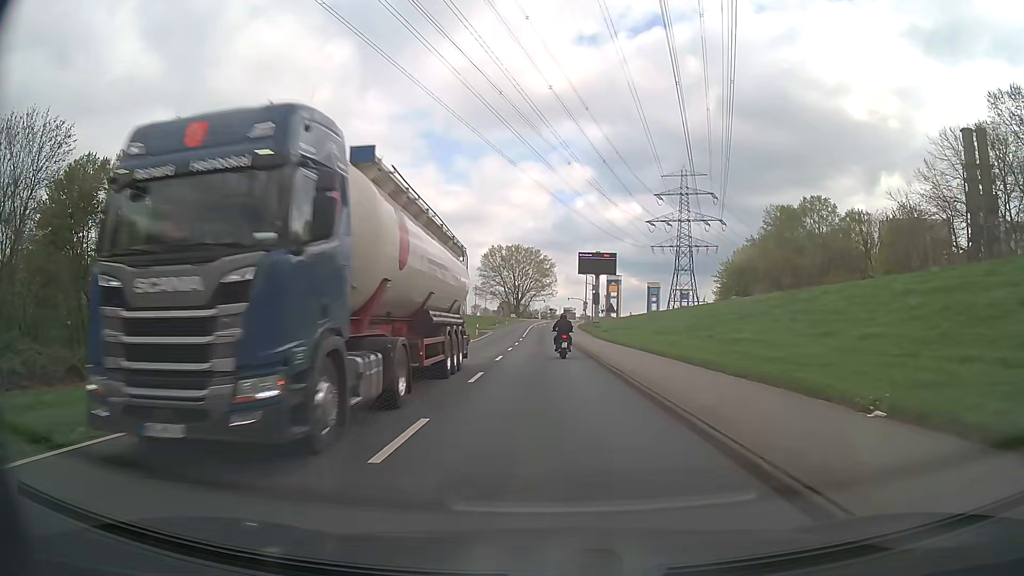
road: secondary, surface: asphalt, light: Day
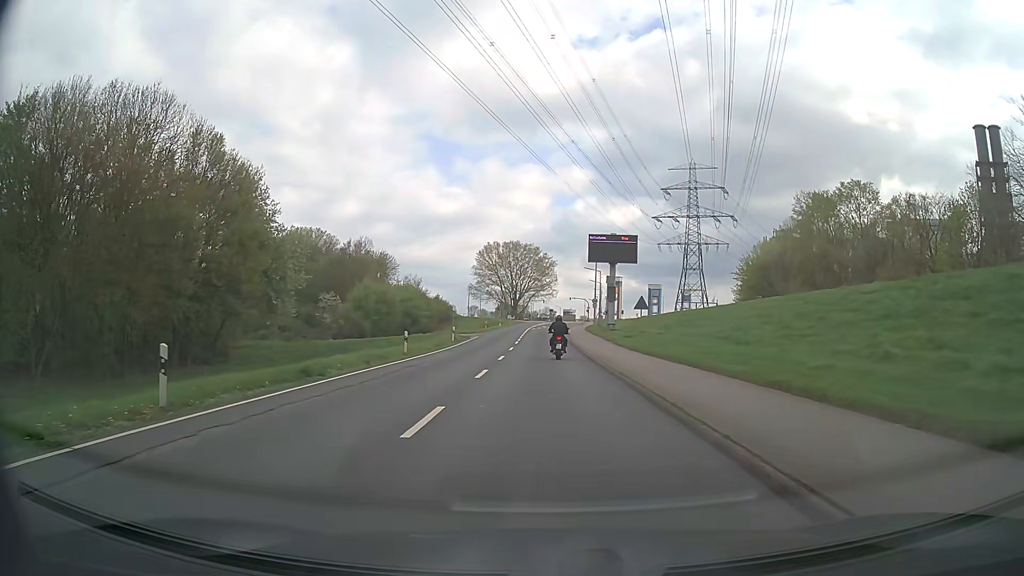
(0.0, +16.5) m; 0°
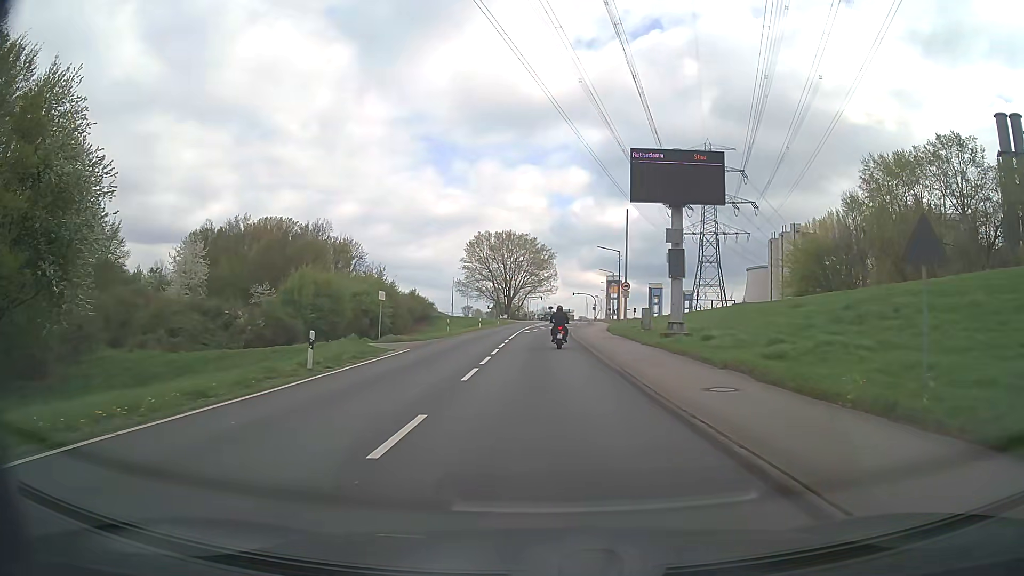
(+0.2, +28.4) m; 0°
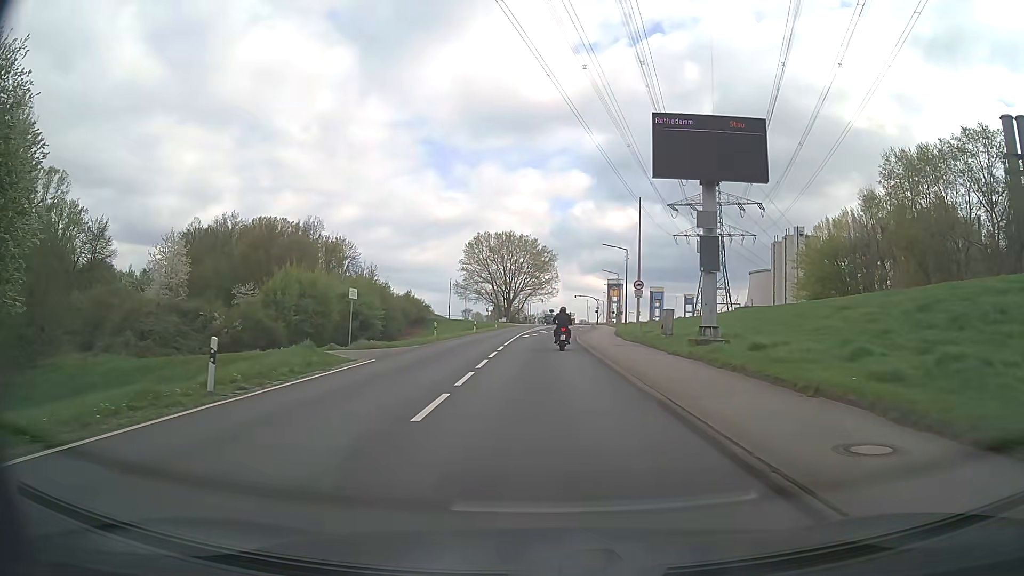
(0.0, +5.7) m; 0°
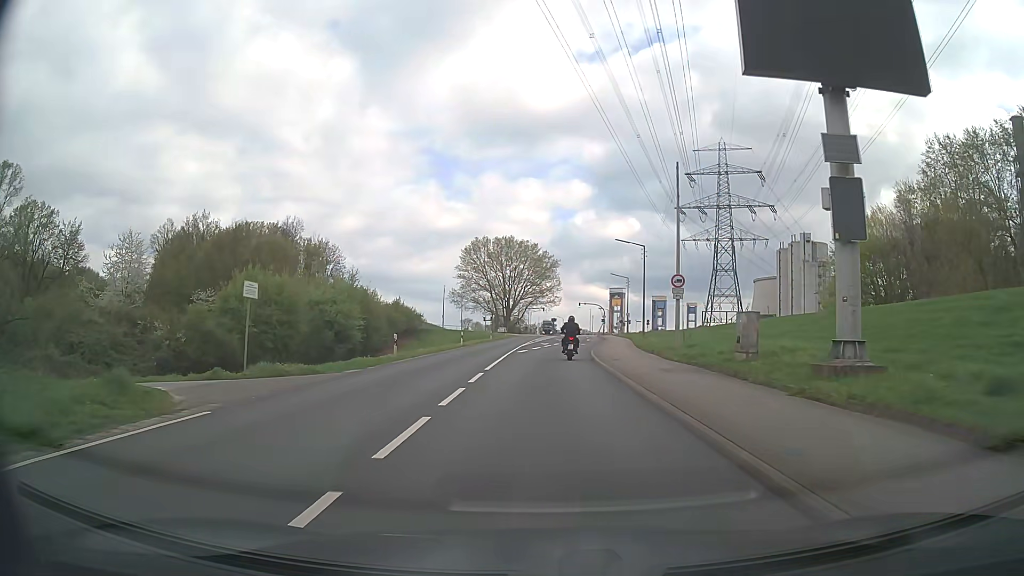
(0.0, +11.1) m; 0°
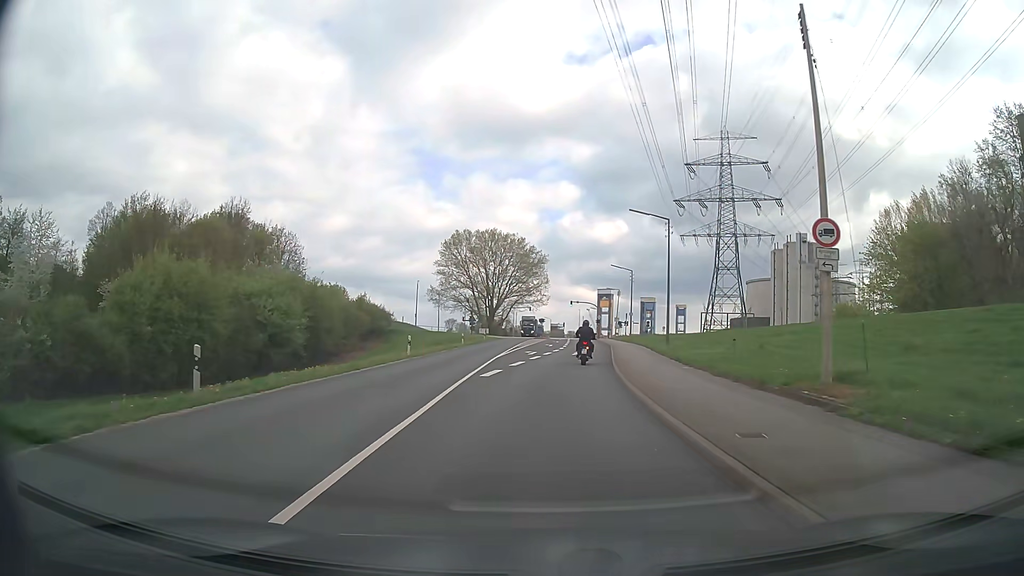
(0.0, +16.1) m; 0°
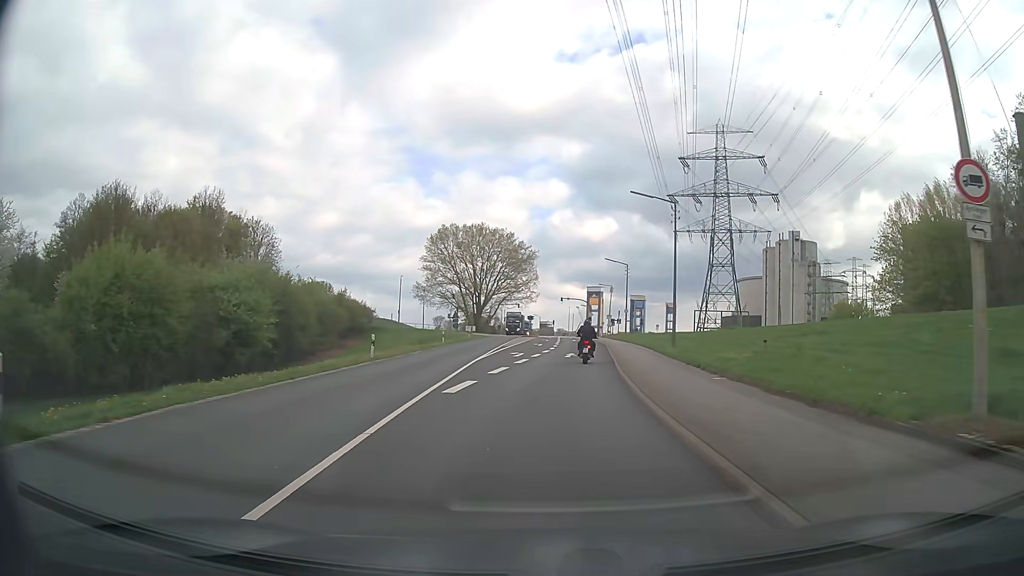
(+0.1, +5.3) m; +2°
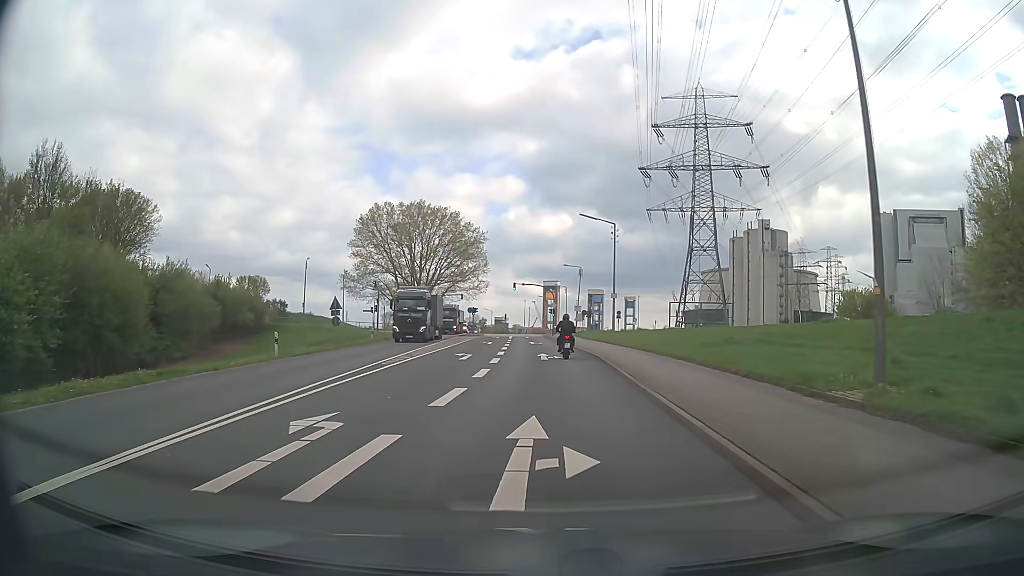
(+1.0, +27.0) m; +4°
(0, +10) (0, +20) (0, +30) (0, +40) (-1, +50) (-1, +60) (-2, +70) (-2, +80) (-1, +90) (+5, +97) m
